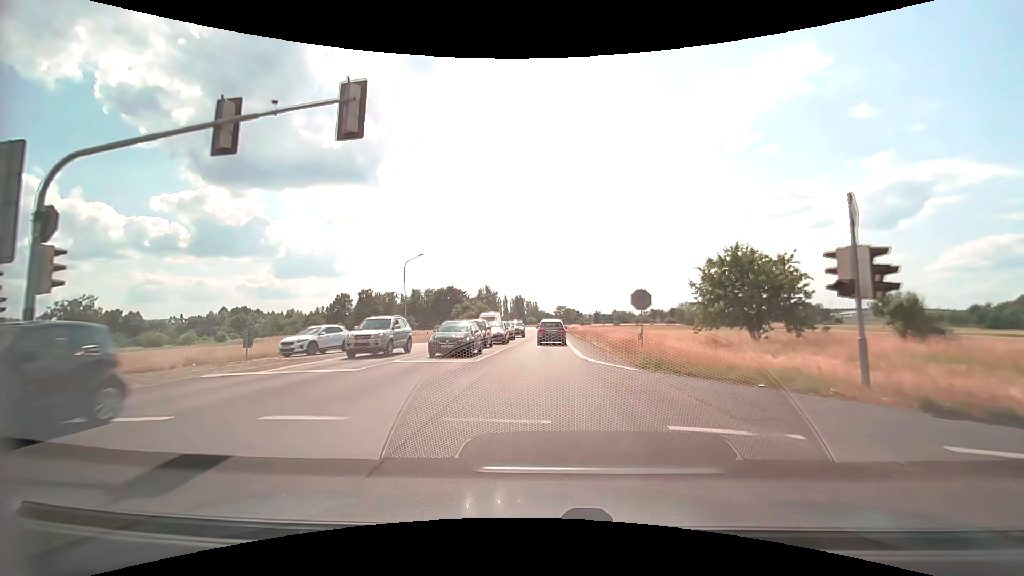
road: secondary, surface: asphalt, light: Day
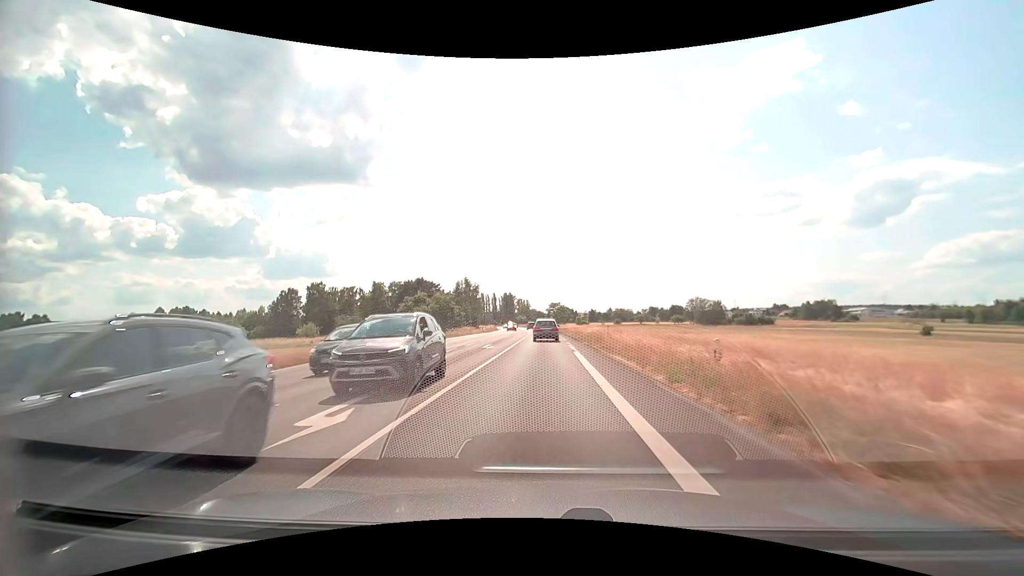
(+0.4, +37.6) m; +1°
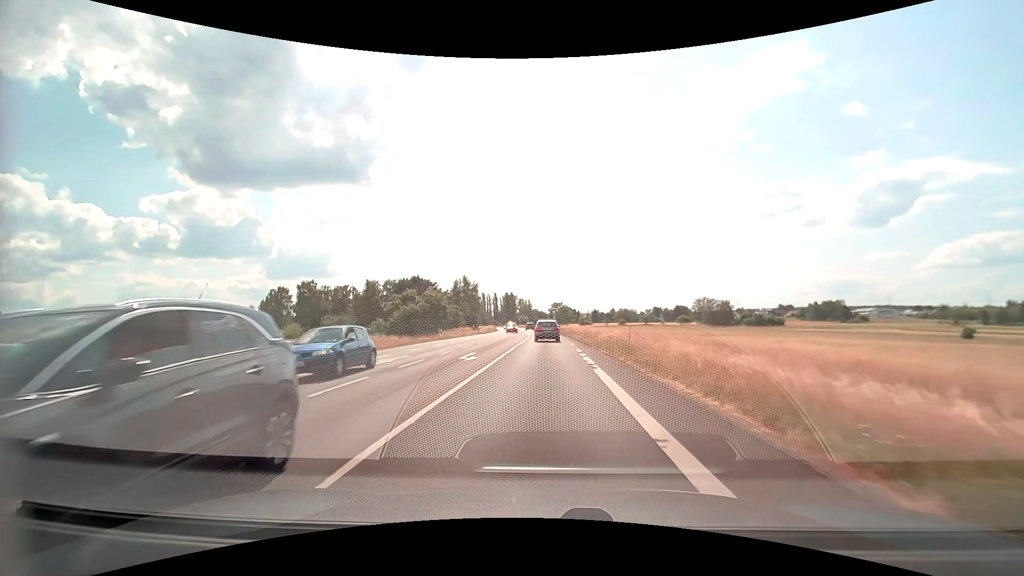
(0.0, +8.1) m; 0°
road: secondary_link
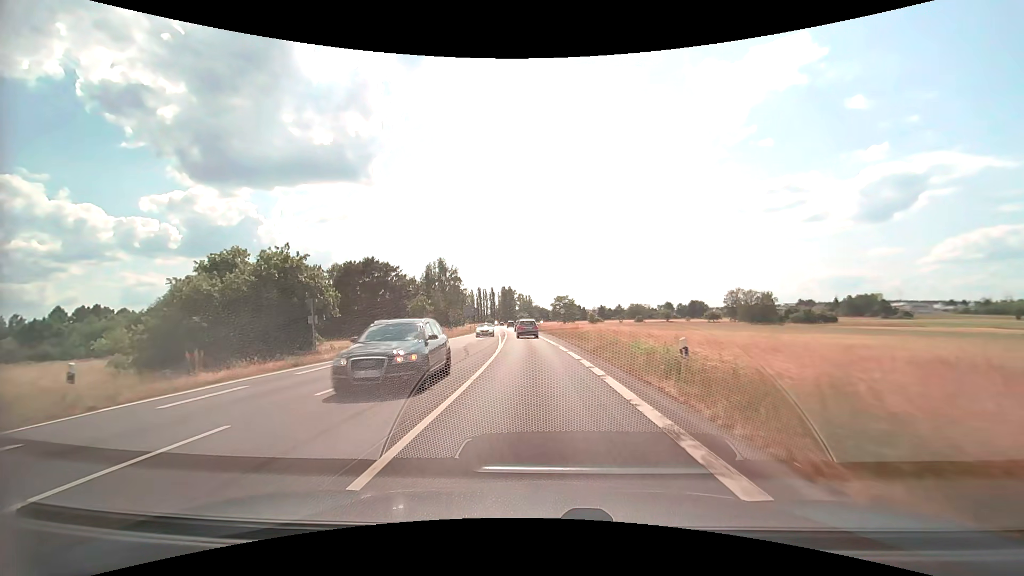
(+0.1, +42.6) m; 0°
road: secondary
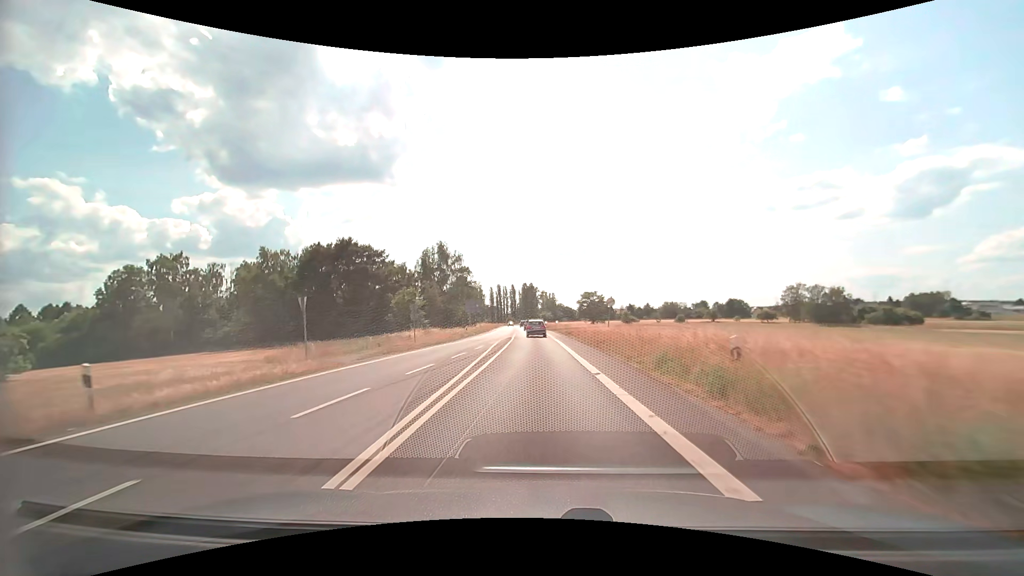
(-0.7, +26.9) m; -3°
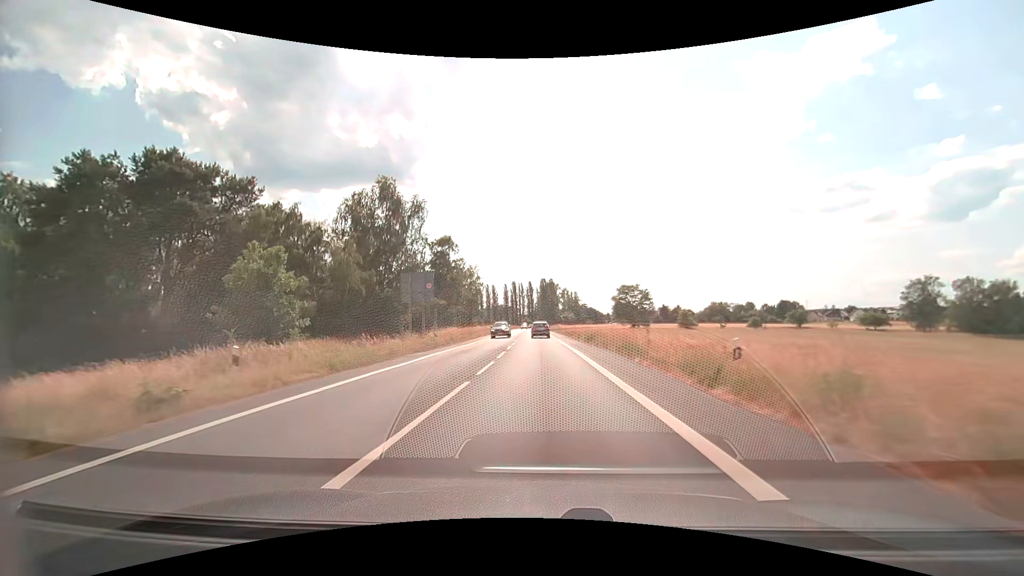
(-1.1, +47.7) m; -2°
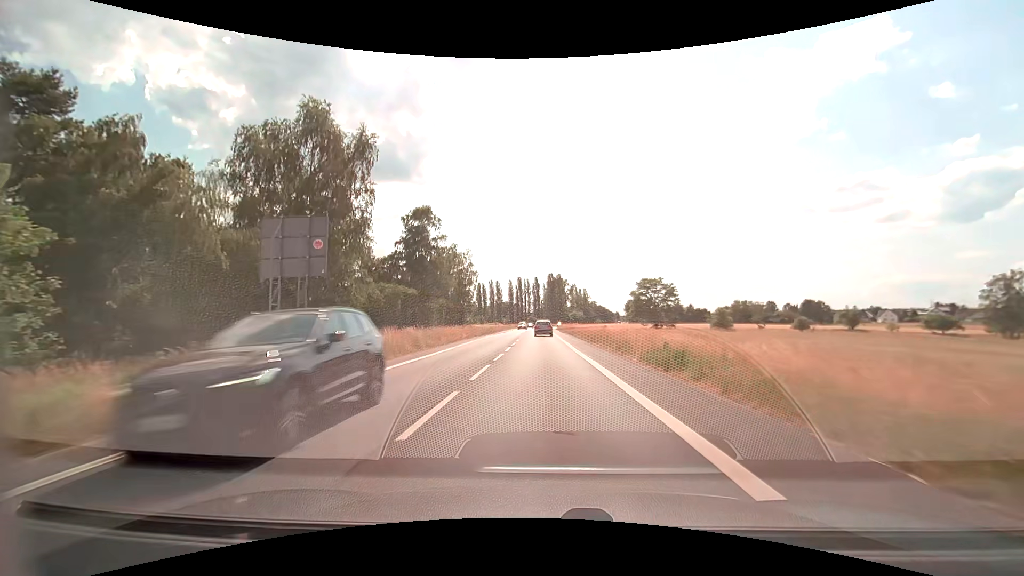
(-0.1, +20.0) m; -1°
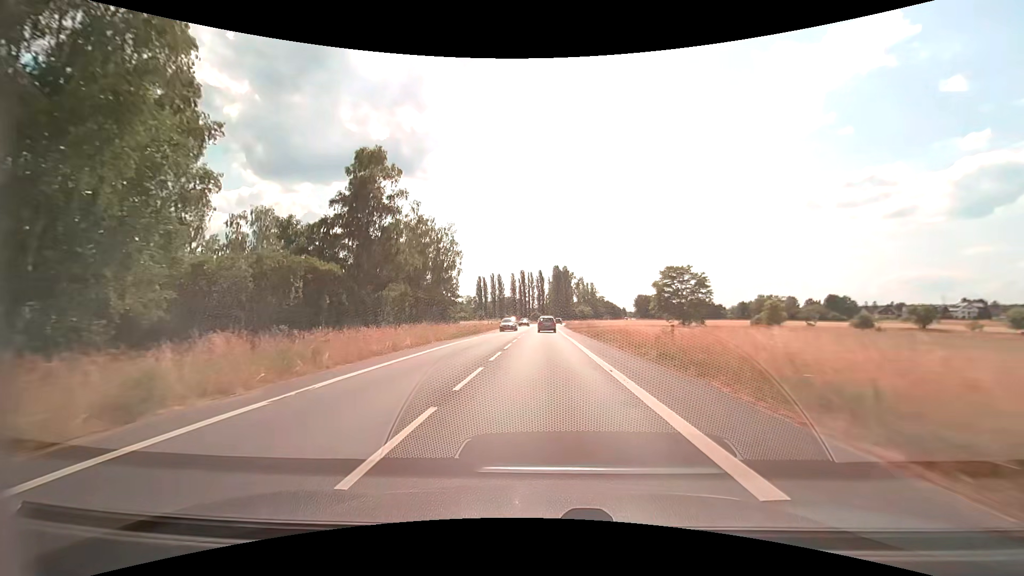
(-0.2, +20.1) m; -1°
(0, +10) (0, +20) (0, +30) (0, +40) (0, +50) (0, +60) (0, +70) (0, +80) (+1, +90) (+1, +100) m
